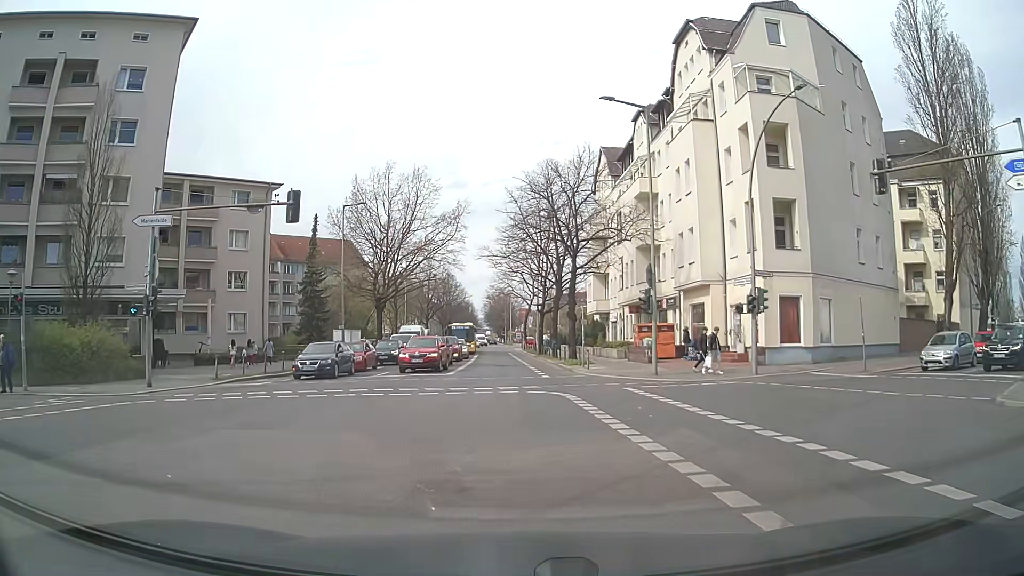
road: secondary_link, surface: asphalt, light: Day
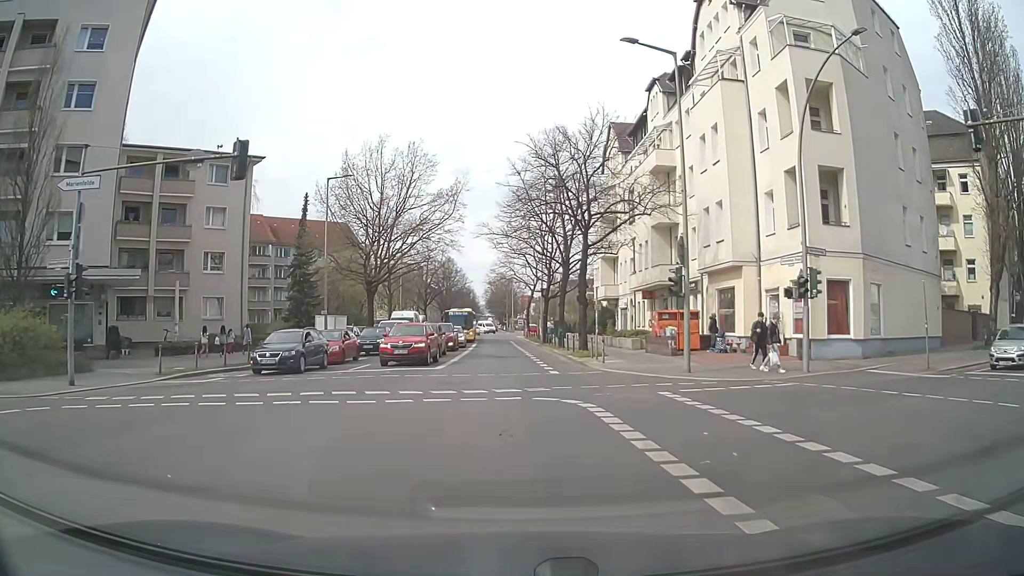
(0.0, +4.6) m; +1°
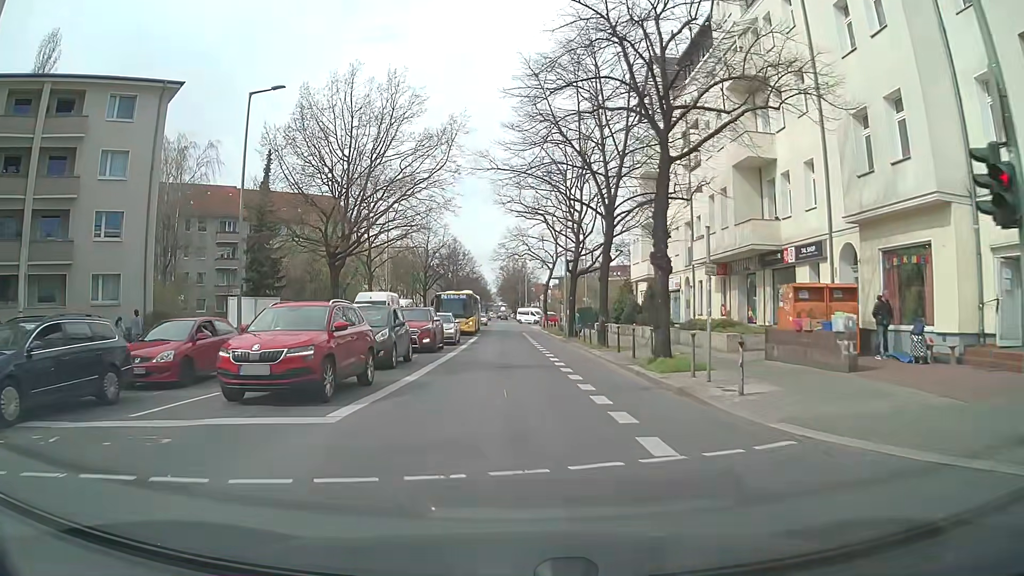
(-0.2, +14.8) m; -2°
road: secondary
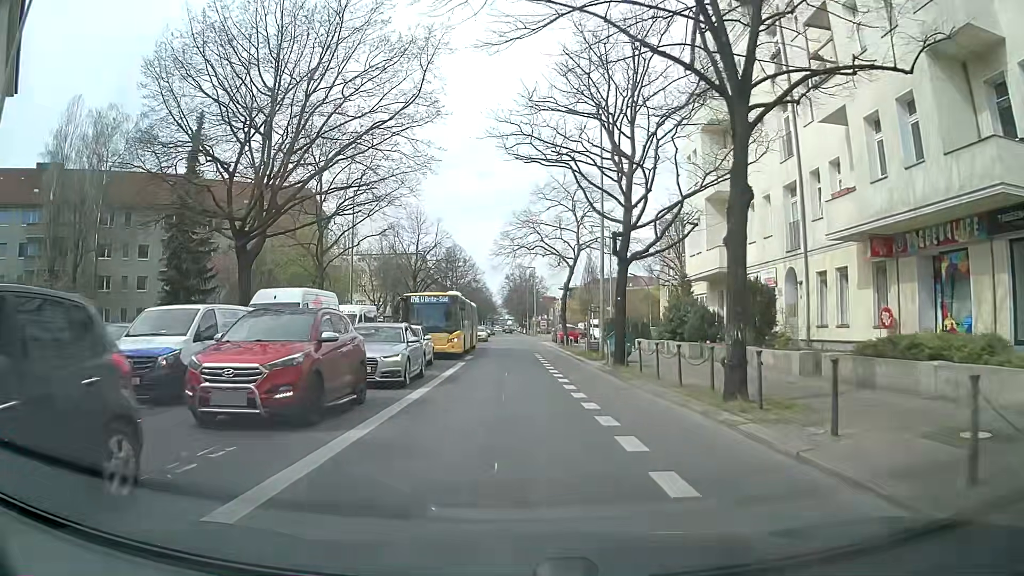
(-0.1, +15.3) m; -1°
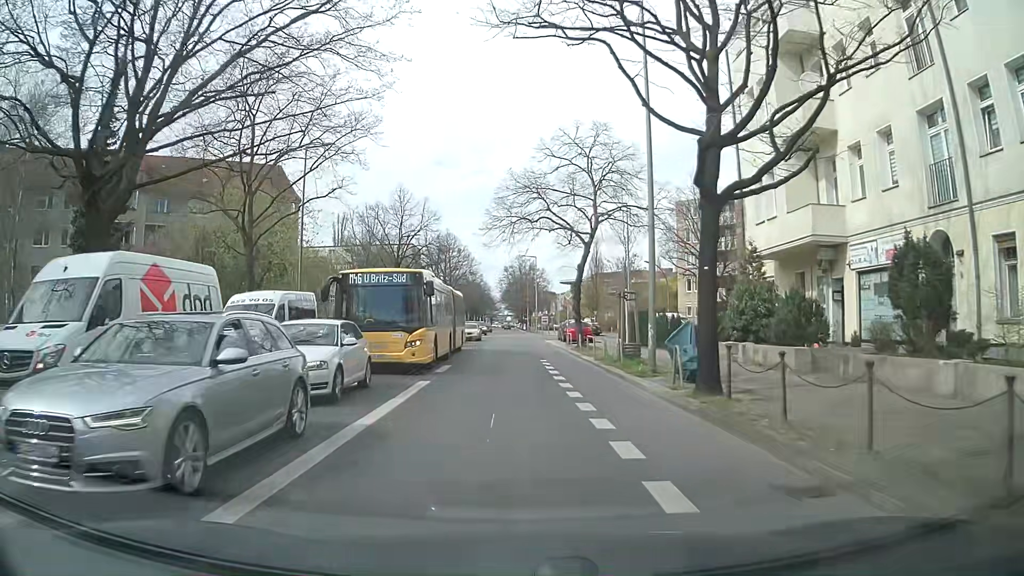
(+0.1, +10.5) m; +1°
(0, +10) (0, +20) (0, +30) (0, +40) (0, +50) (0, +60) (0, +70) (0, +80) (-1, +90) (-1, +100) m
